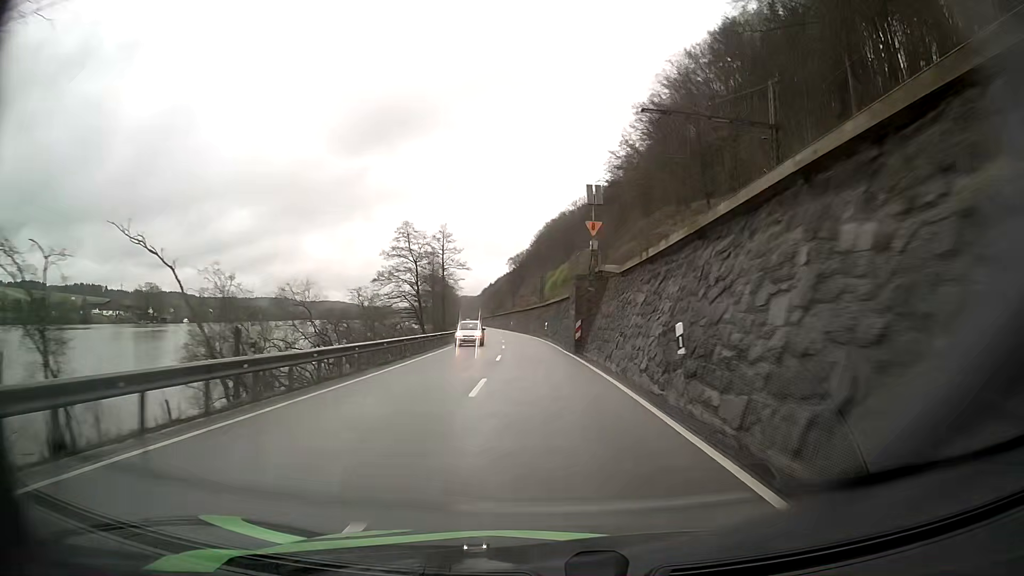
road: primary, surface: asphalt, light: Day
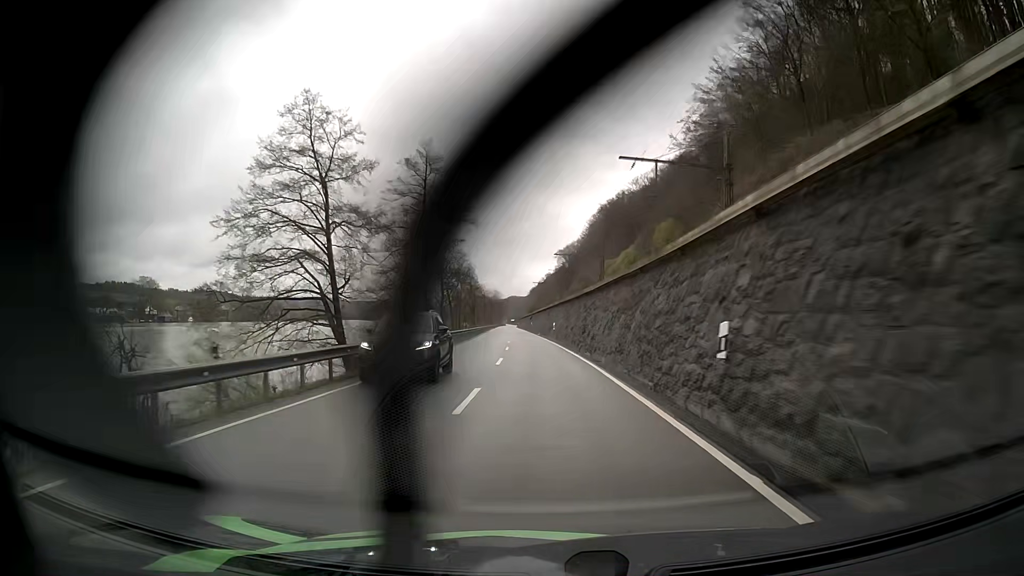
(-2.1, +50.4) m; -4°
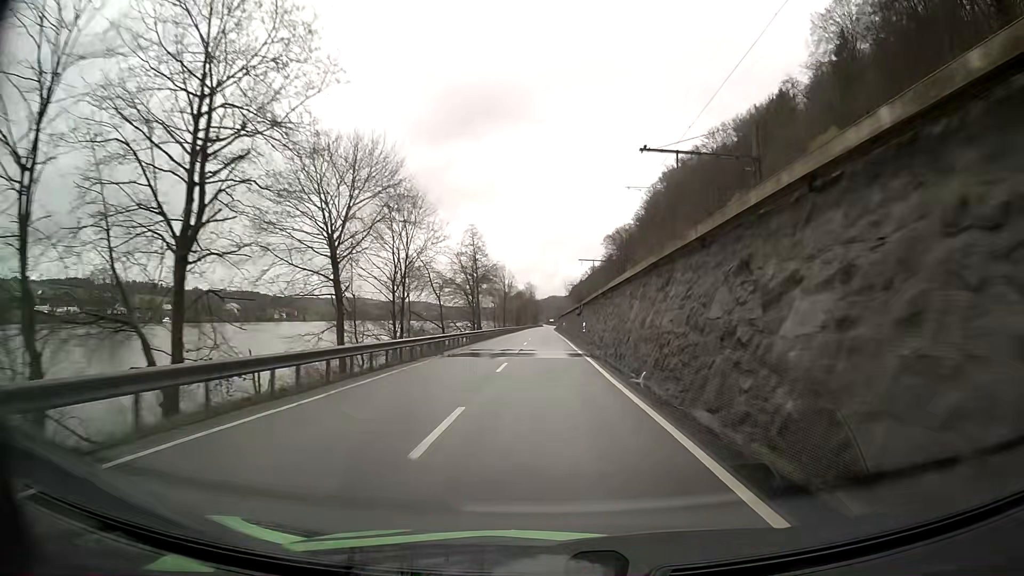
(-2.4, +63.3) m; -4°
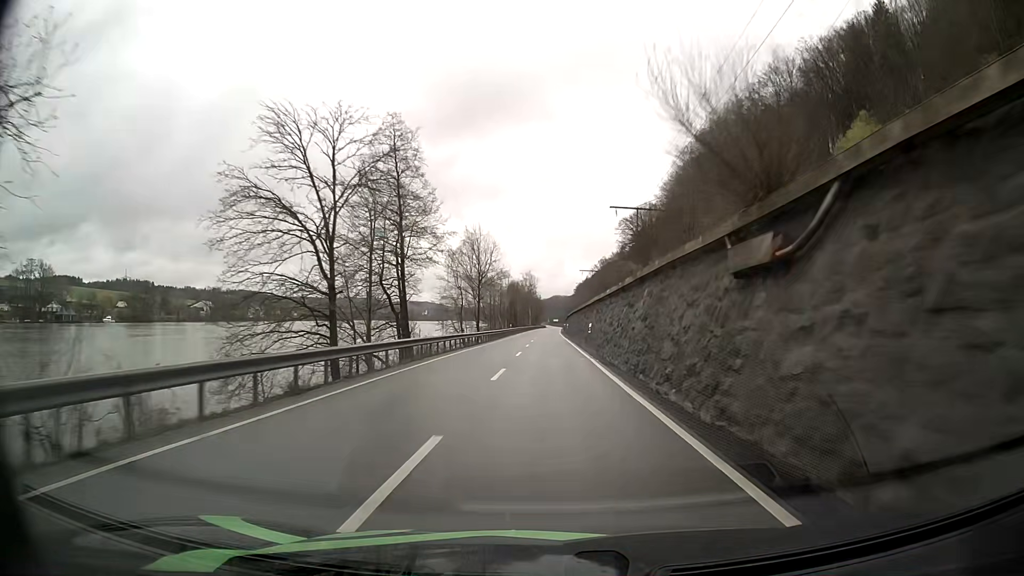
(-0.2, +50.6) m; 0°
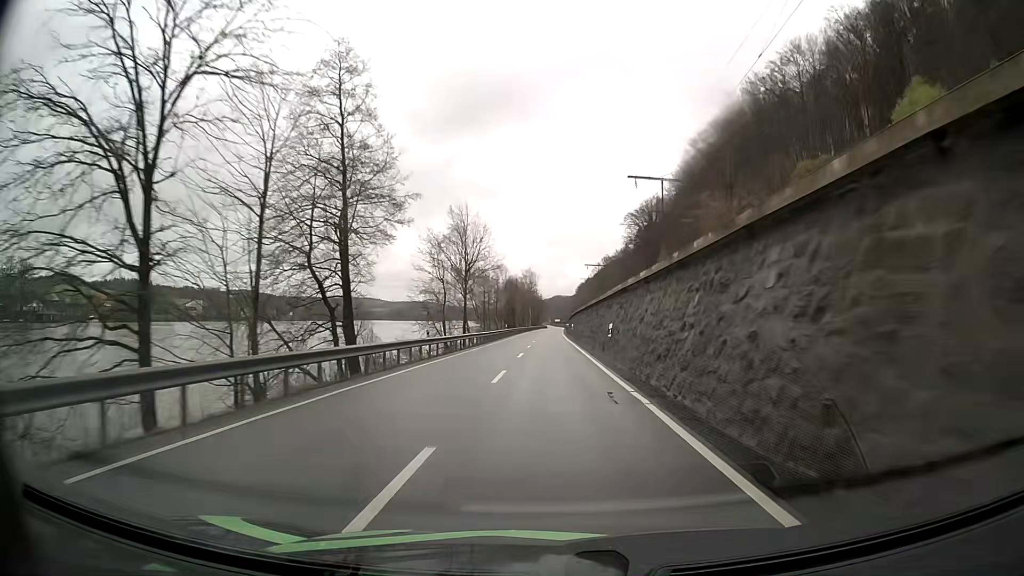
(0.0, +12.7) m; 0°
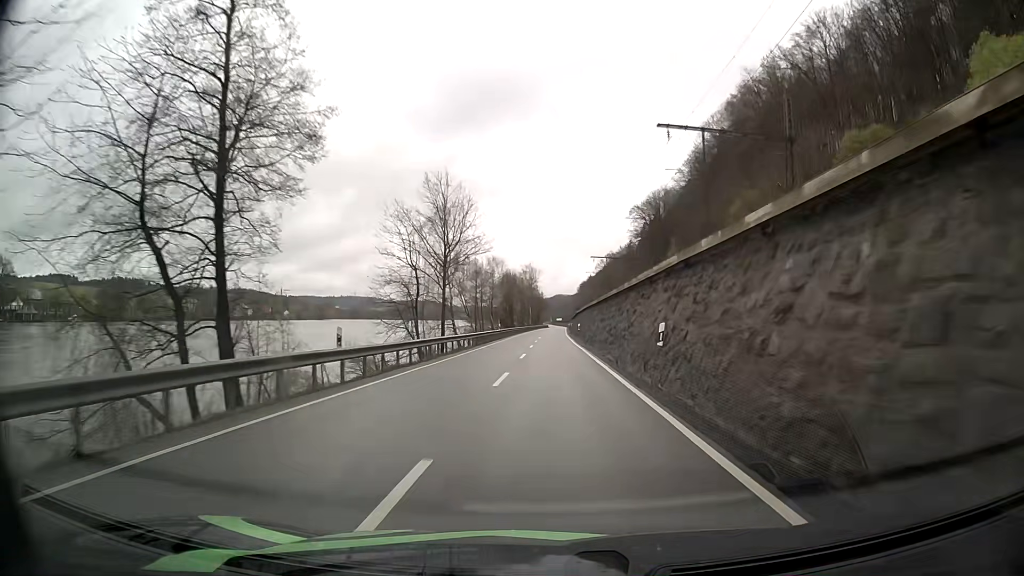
(0.0, +12.7) m; 0°
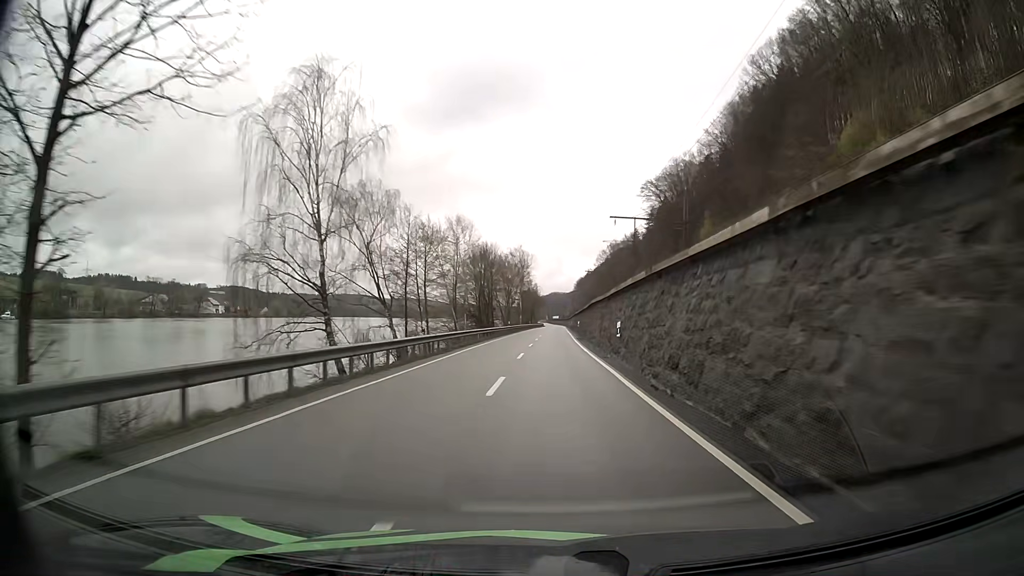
(+0.1, +38.1) m; 0°
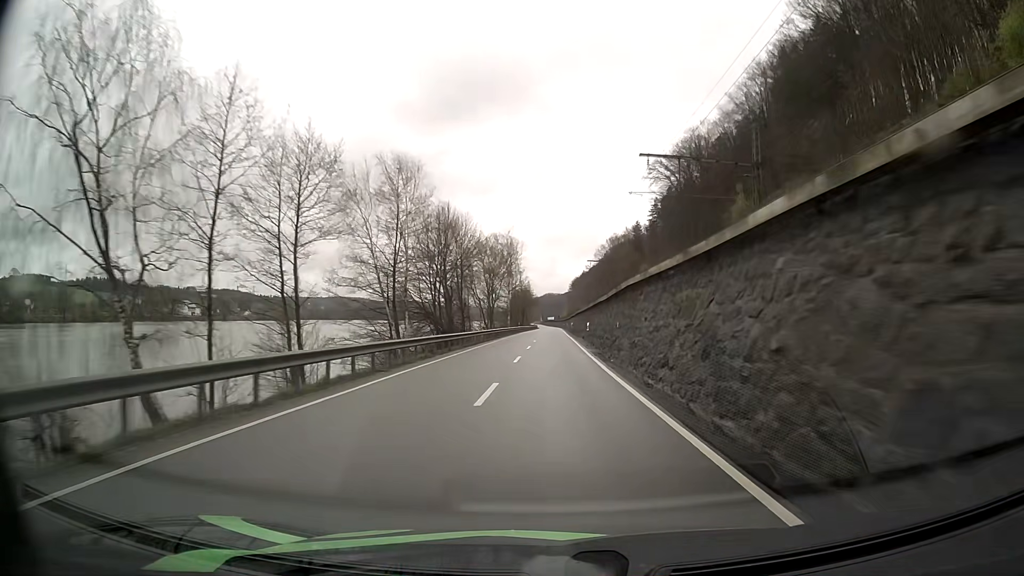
(+0.1, +25.4) m; 0°
(0, +10) (0, +20) (0, +30) (0, +40) (0, +50) (+1, +60) (+1, +70) (+1, +80) (+1, +90) (+1, +100) m
